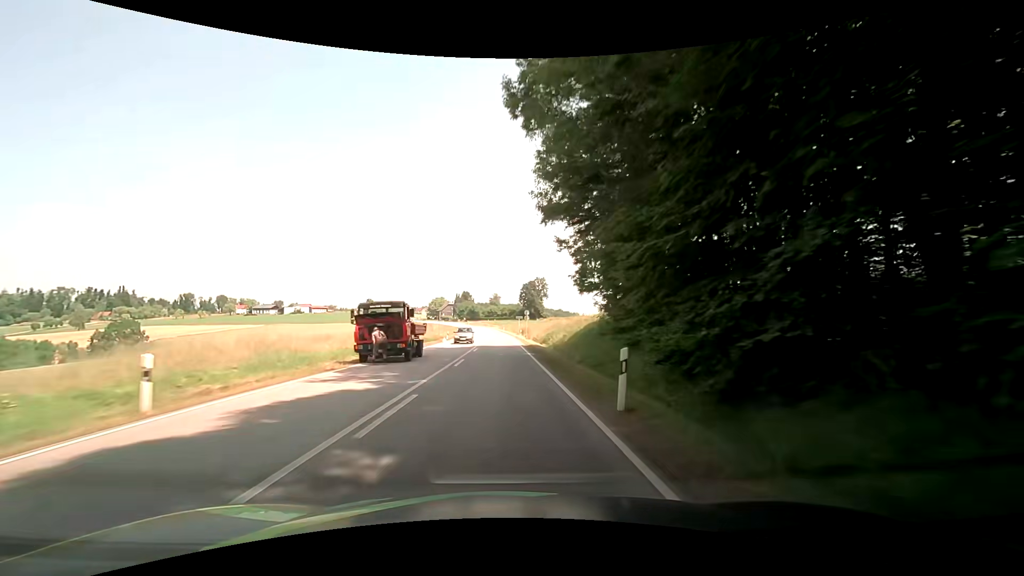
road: secondary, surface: asphalt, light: Day
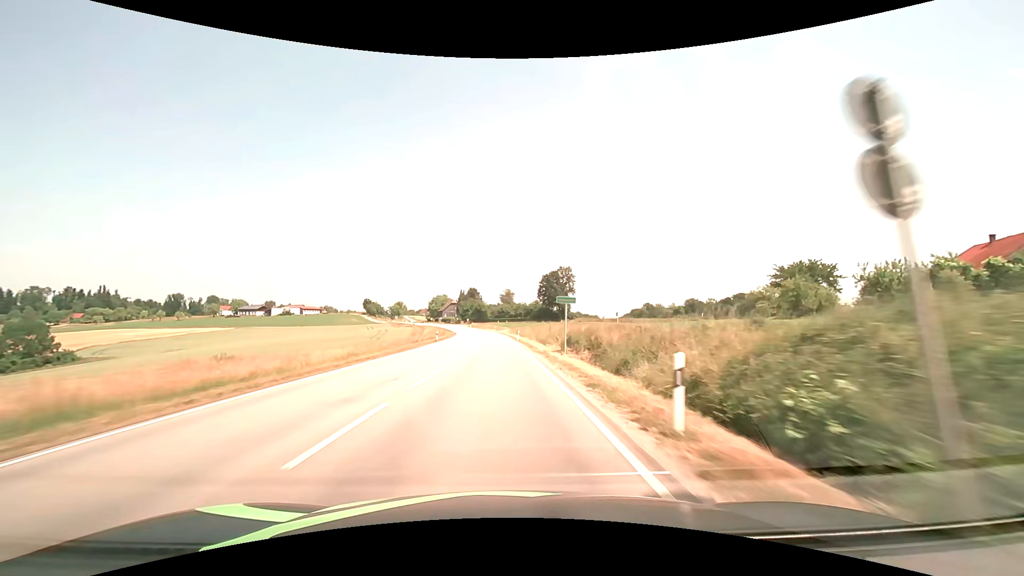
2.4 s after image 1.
(-0.5, +55.2) m; -2°
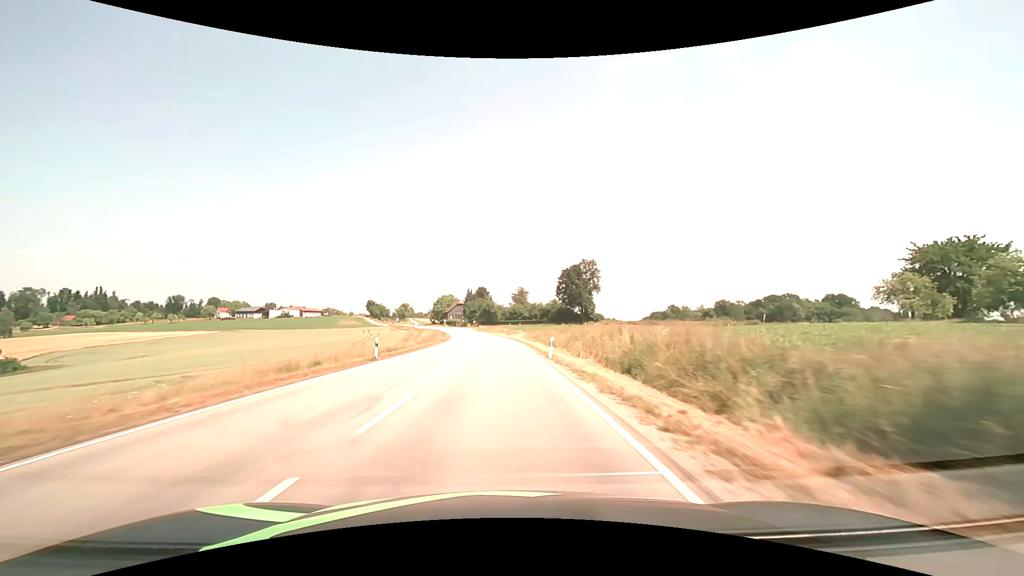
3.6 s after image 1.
(-0.4, +28.6) m; -1°
(0, +10) (0, +20) (0, +30) (-1, +40) (-1, +50) (-2, +60) (-2, +70) (-3, +80) (-4, +90) (-6, +100) m
